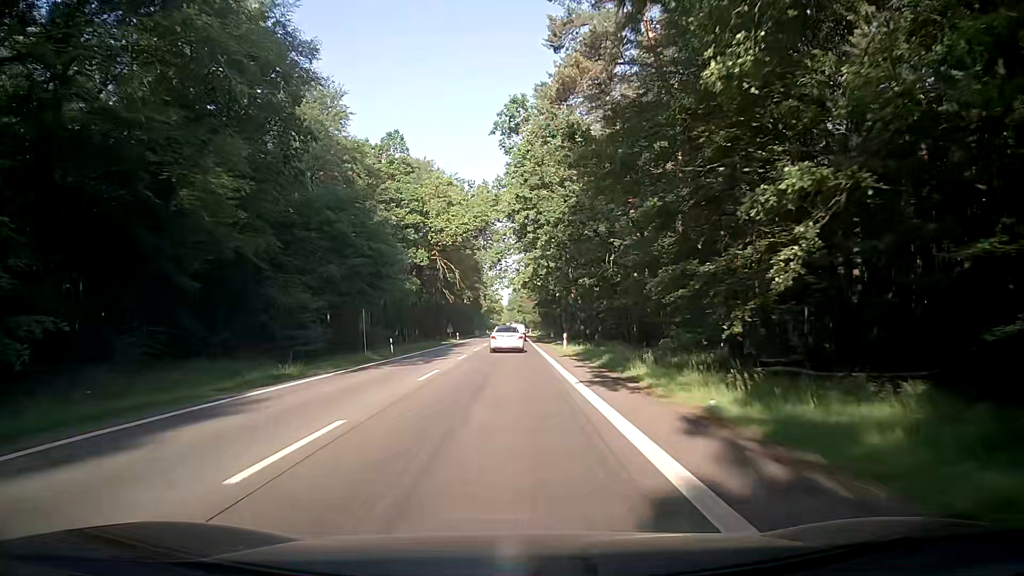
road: secondary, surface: asphalt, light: Day
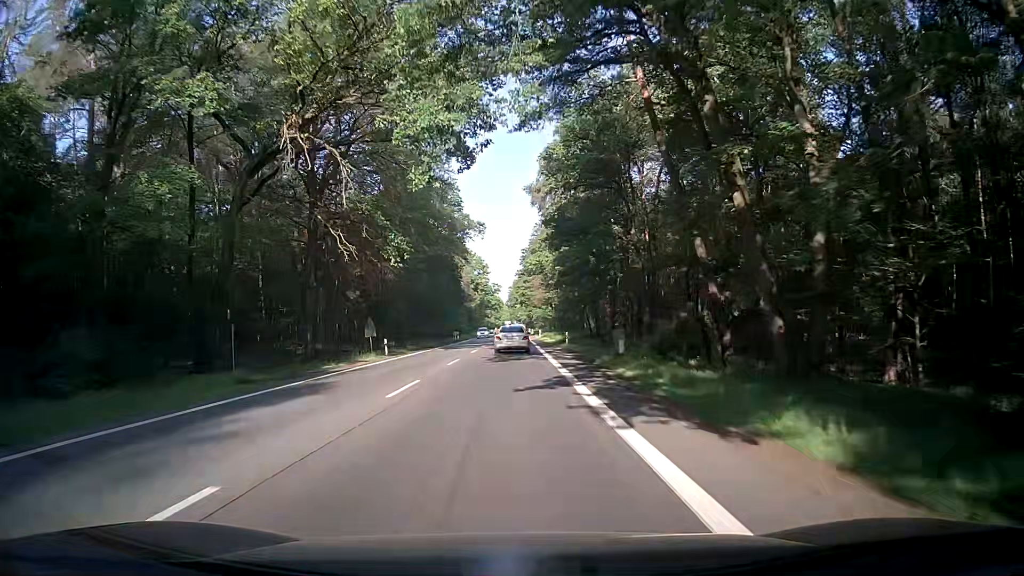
(+0.3, +53.0) m; 0°
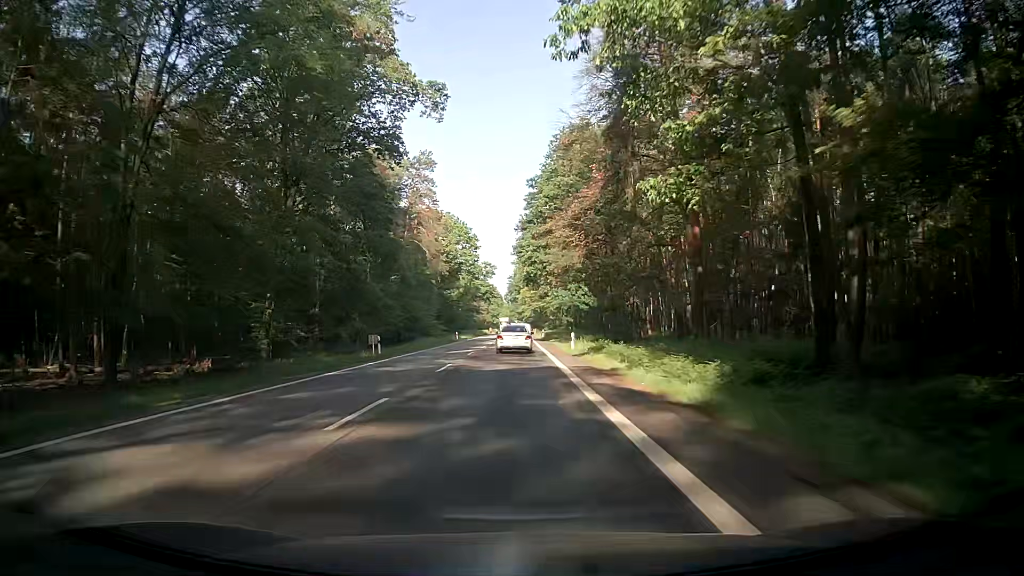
(0.0, +53.4) m; -1°
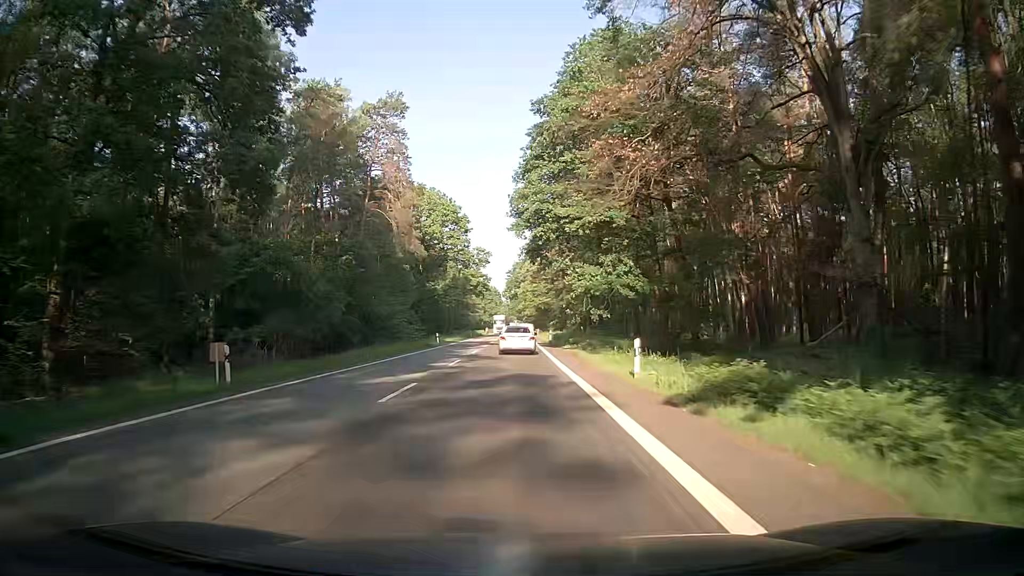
(+0.1, +21.2) m; +1°
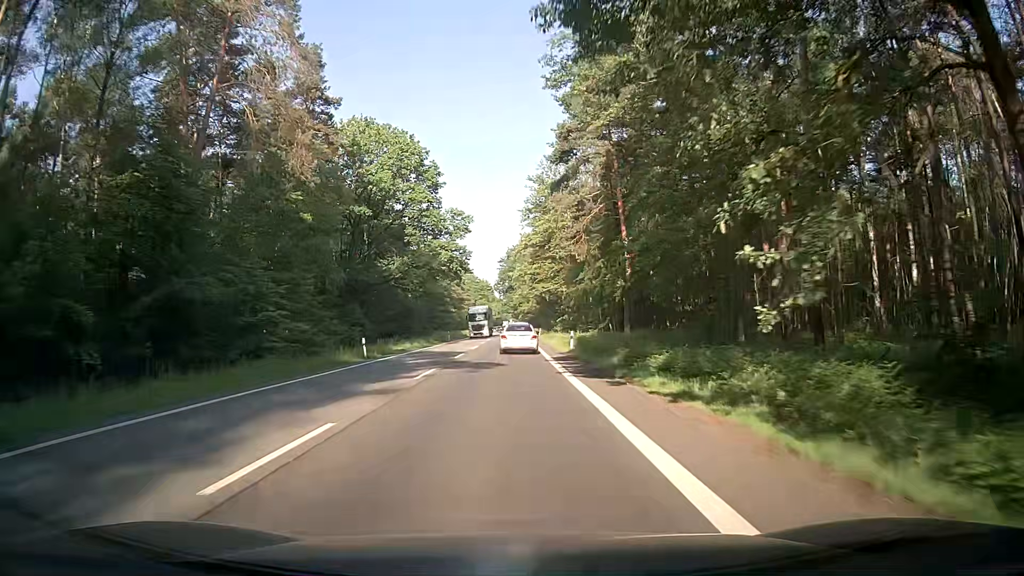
(-0.2, +31.3) m; -1°
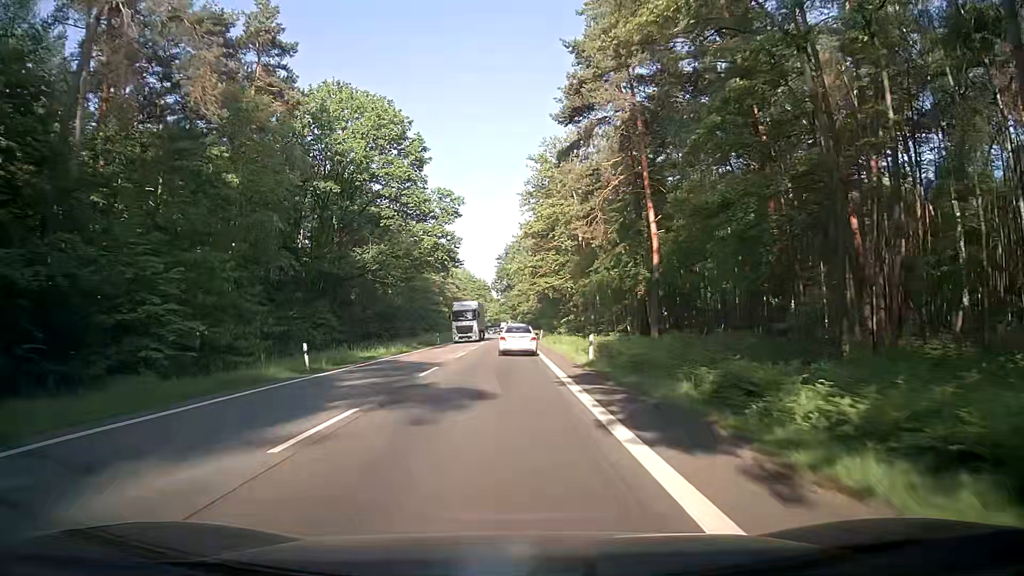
(+0.1, +10.3) m; +1°
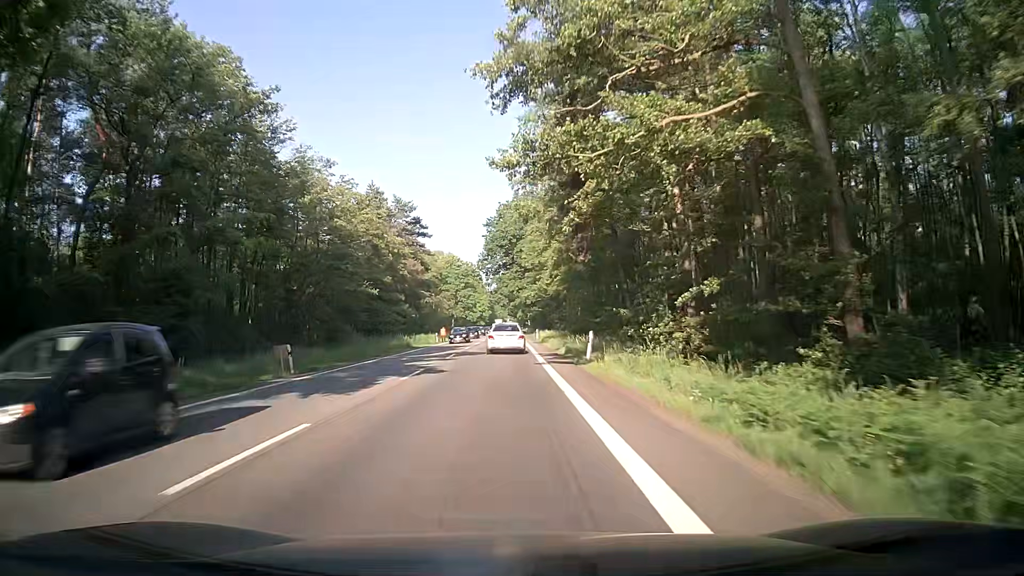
(-0.3, +50.6) m; 0°
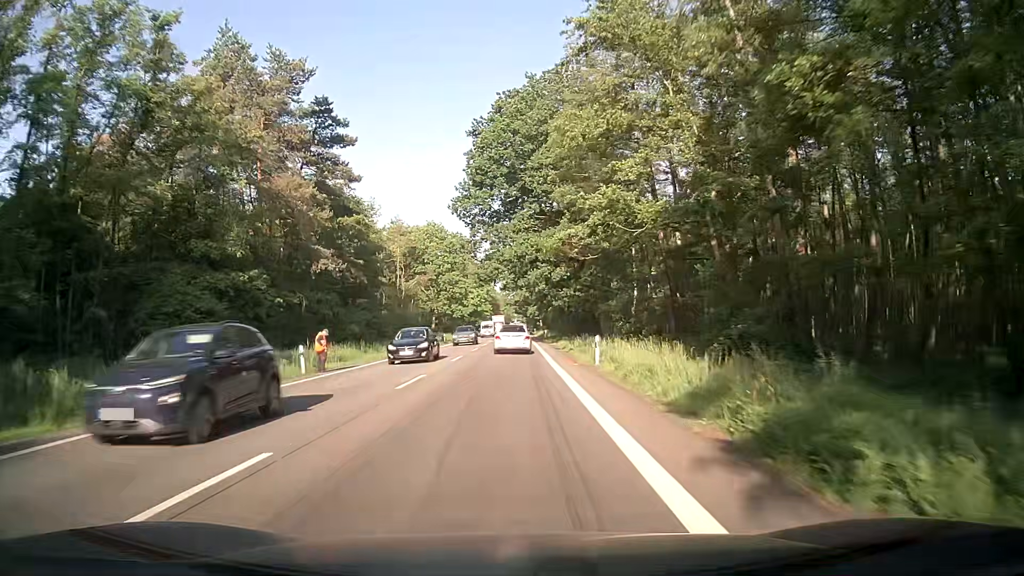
(-0.5, +50.8) m; -1°
(0, +10) (0, +20) (0, +30) (0, +40) (0, +50) (0, +60) (0, +70) (0, +80) (0, +90) (0, +100) m
